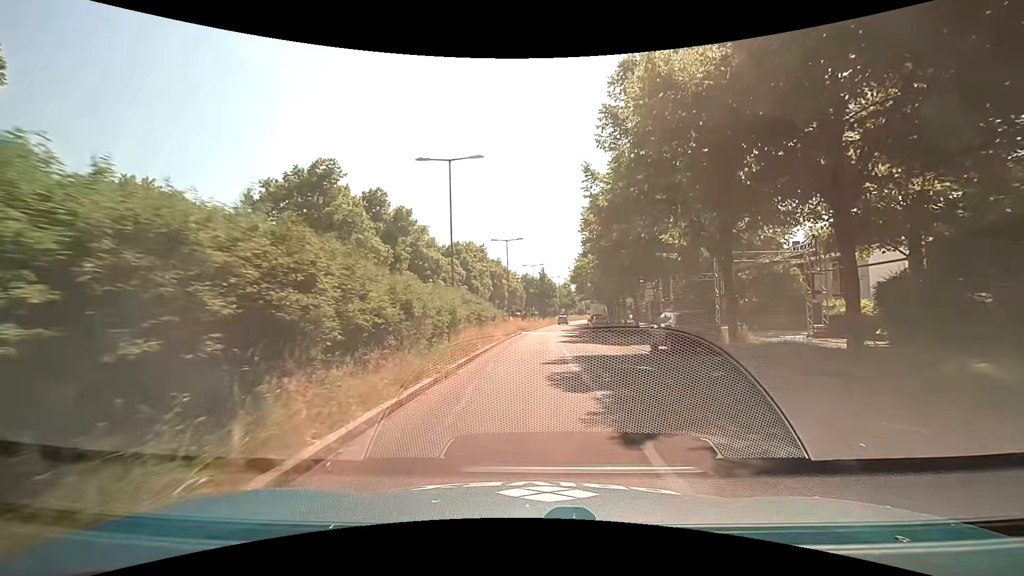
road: residential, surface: asphalt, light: Day
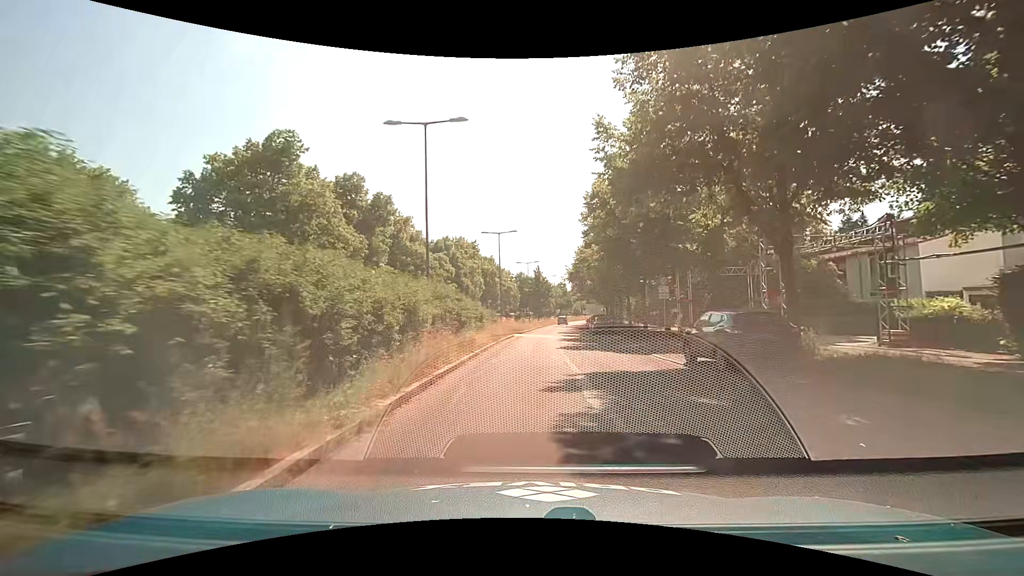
(0.0, +5.3) m; -1°
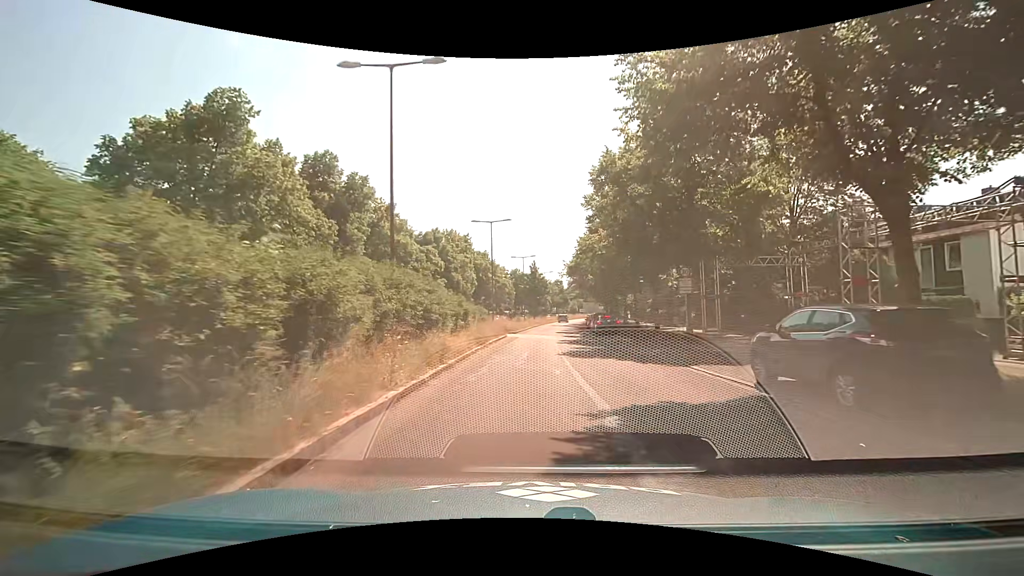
(+0.1, +5.0) m; +1°
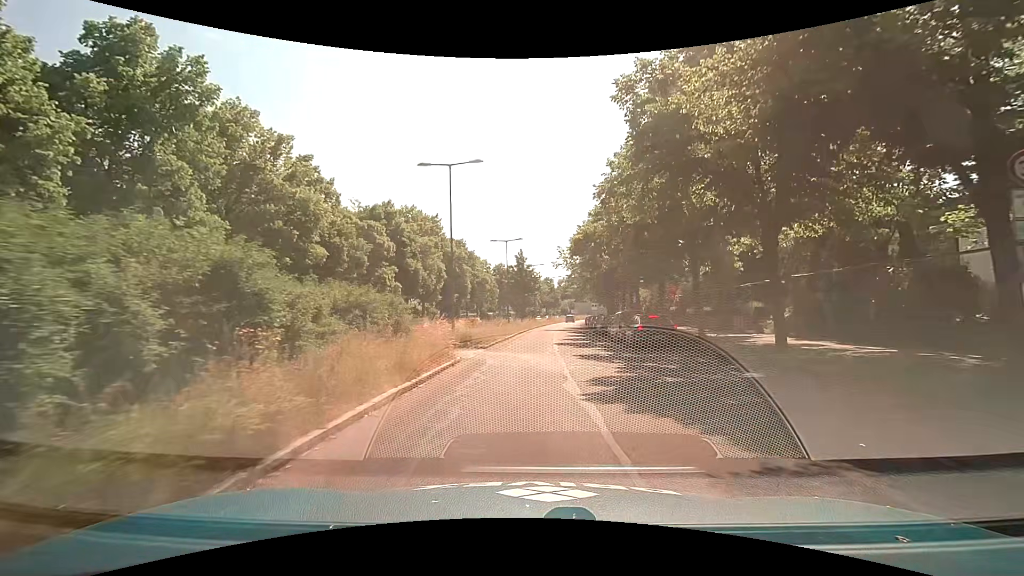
(+0.2, +18.0) m; +2°
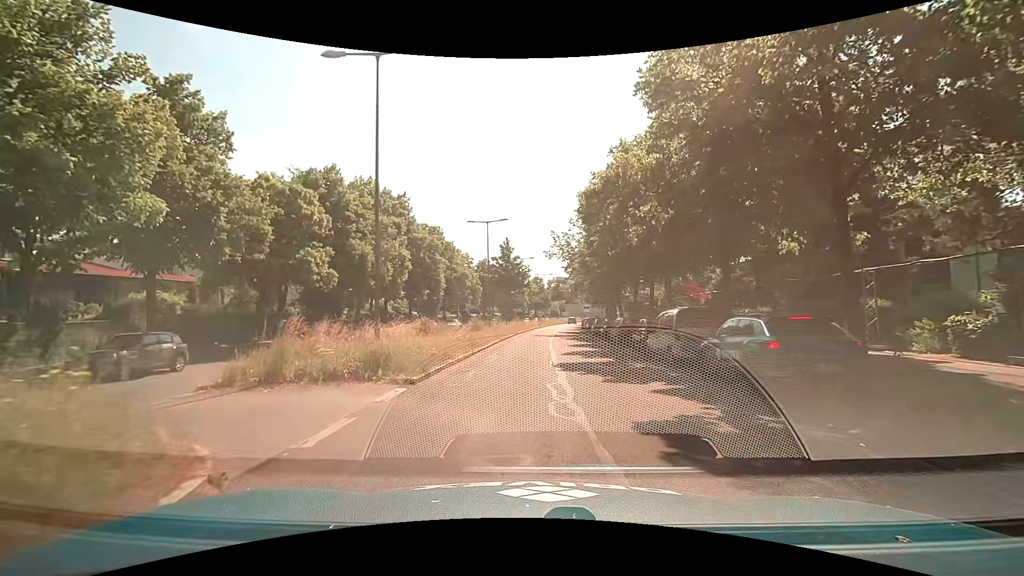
(0.0, +12.3) m; +1°
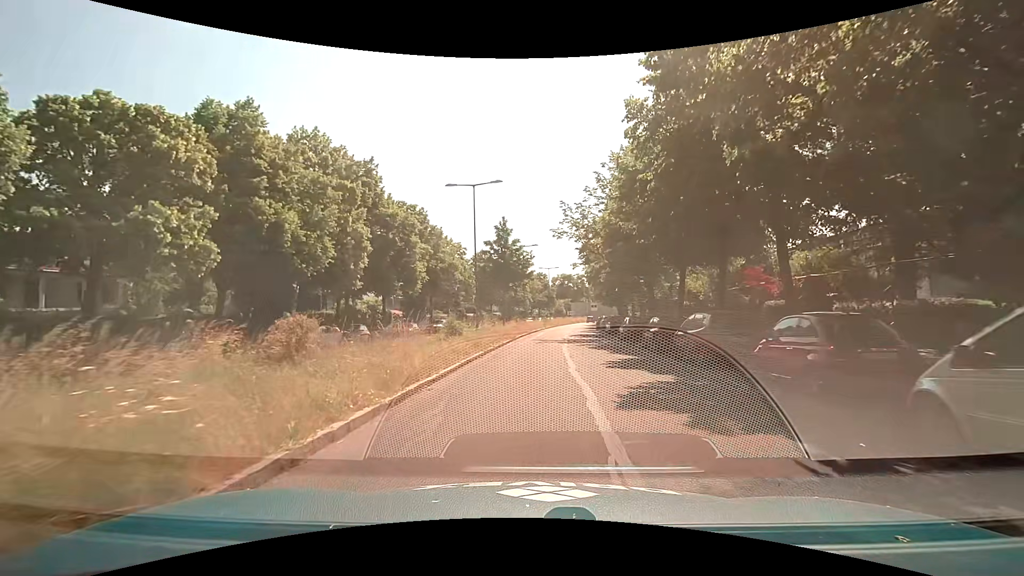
(+0.1, +12.6) m; -1°
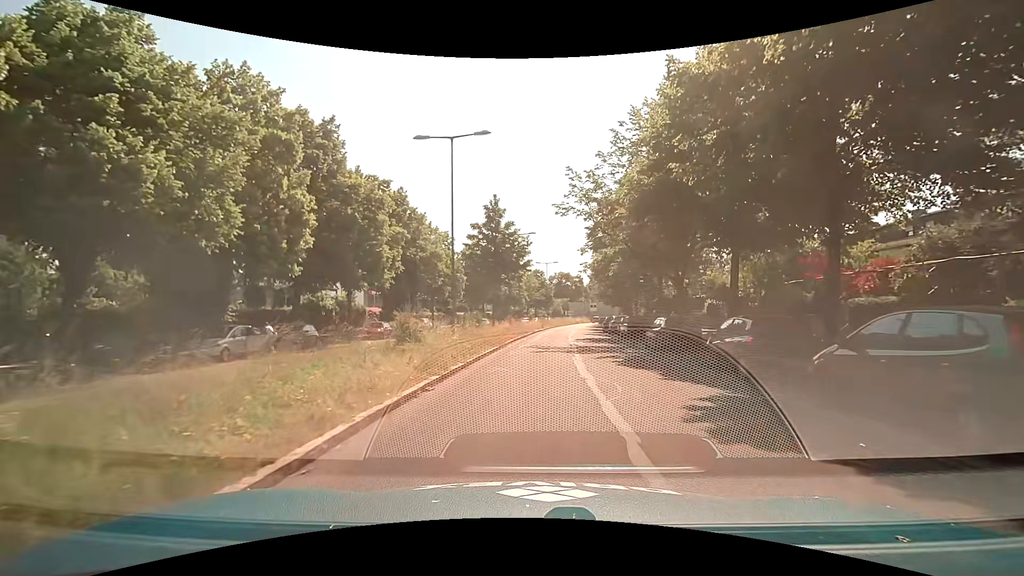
(0.0, +8.6) m; -1°
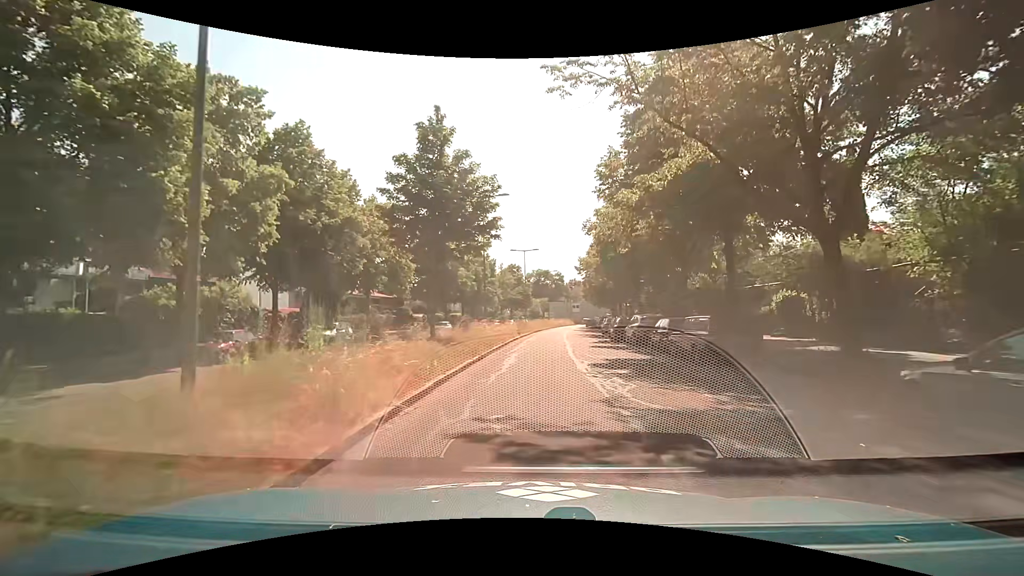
(+0.9, +17.6) m; +5°
(0, +10) (0, +20) (+1, +30) (+2, +40) (+2, +50) (+3, +60) (+4, +70) (+6, +80) (+7, +90) (+9, +99) m
